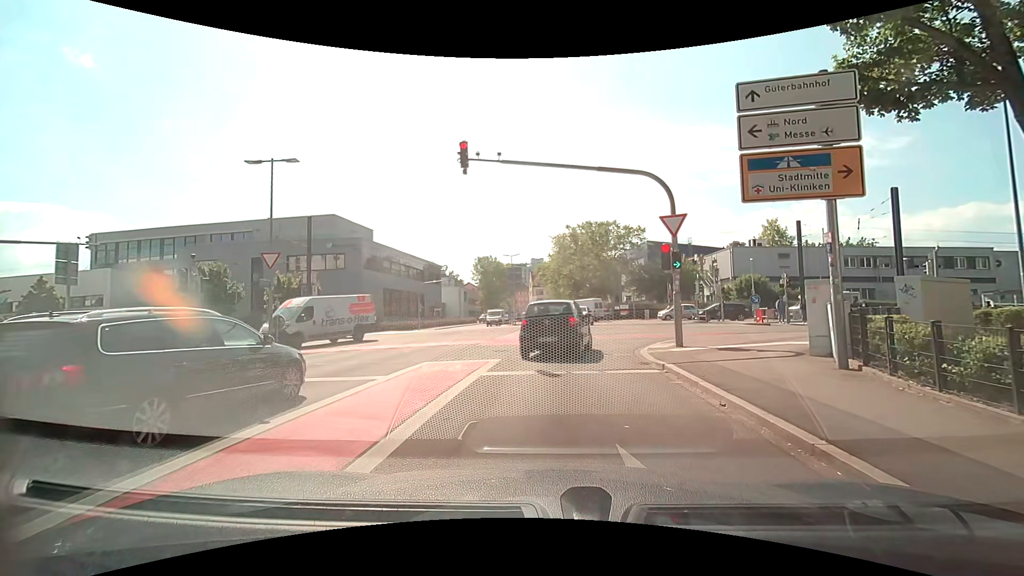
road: secondary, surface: asphalt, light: Day
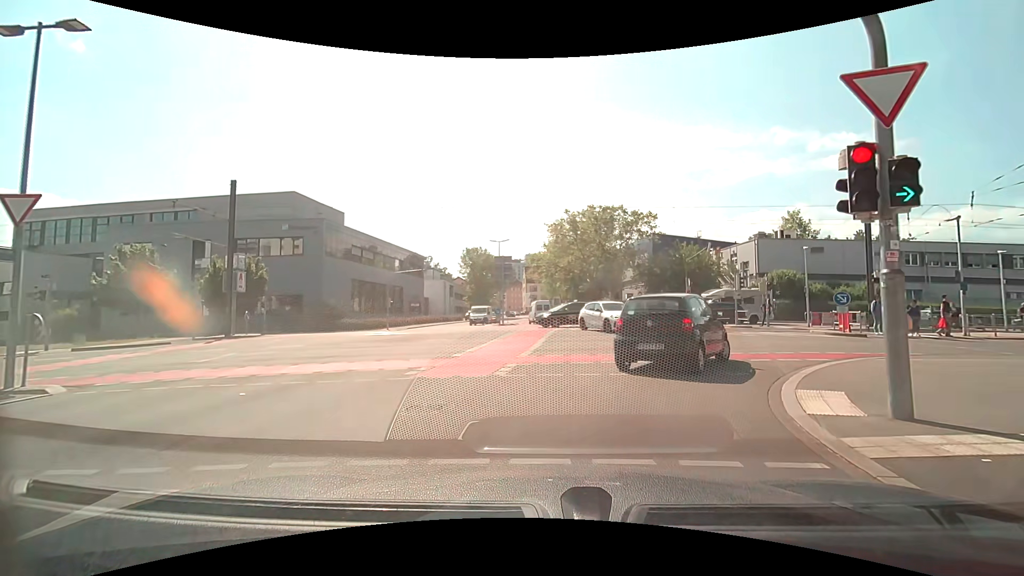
(0.0, +9.6) m; +2°
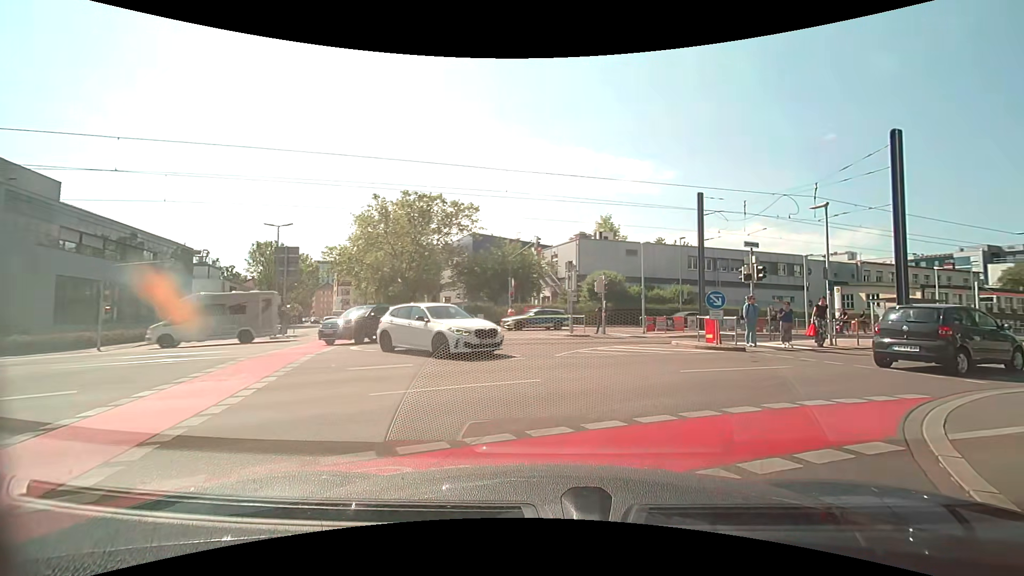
(+1.0, +8.7) m; +22°
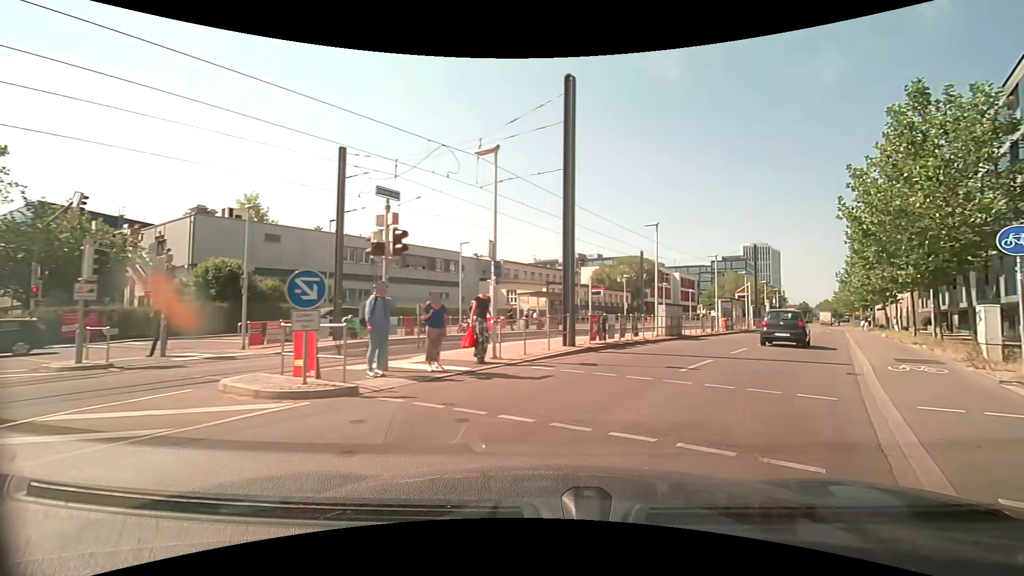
(+2.8, +8.8) m; +36°
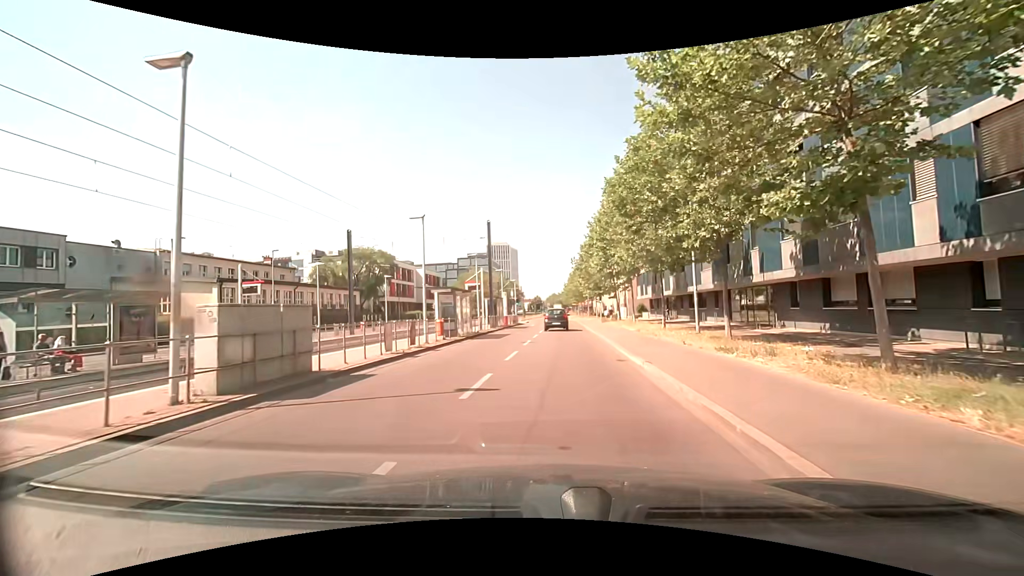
(+5.6, +15.0) m; +25°
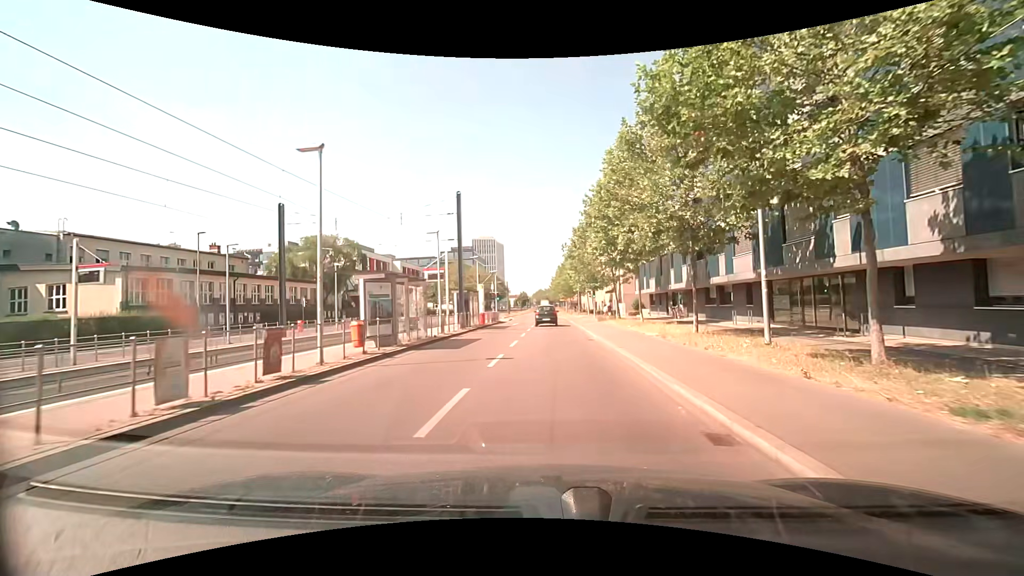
(+0.1, +8.4) m; +1°
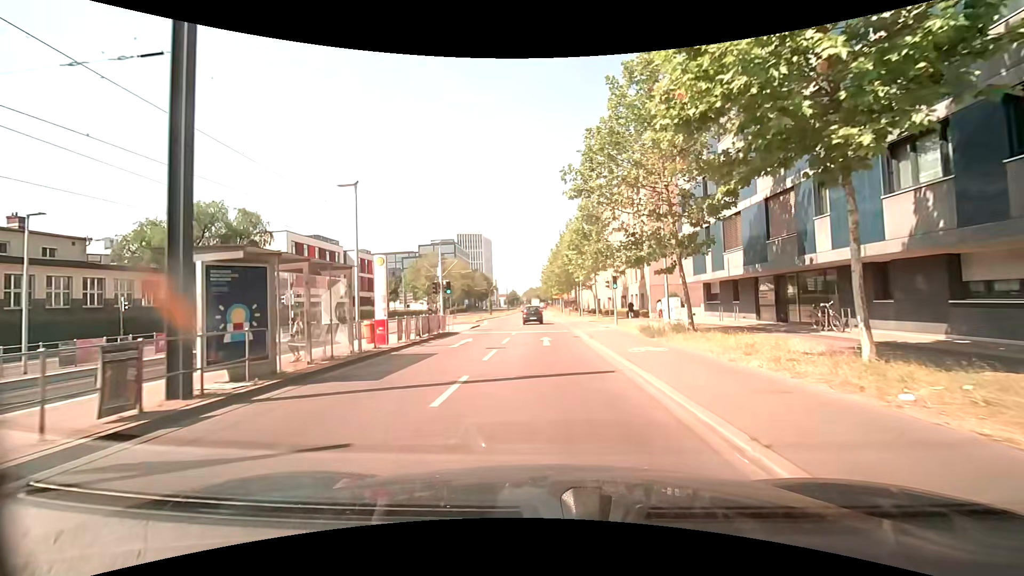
(+0.4, +22.7) m; +1°
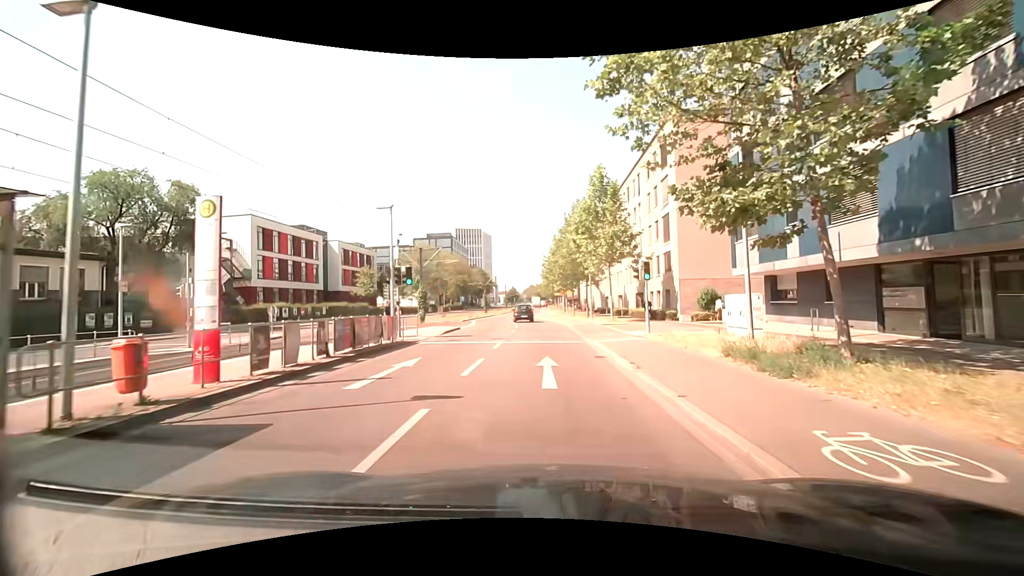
(0.0, +9.3) m; +1°
(0, +10) (0, +20) (-1, +30) (-1, +40) (-2, +50) (-3, +60) (-4, +70) (-4, +80) (-4, +90) (-4, +100) m
